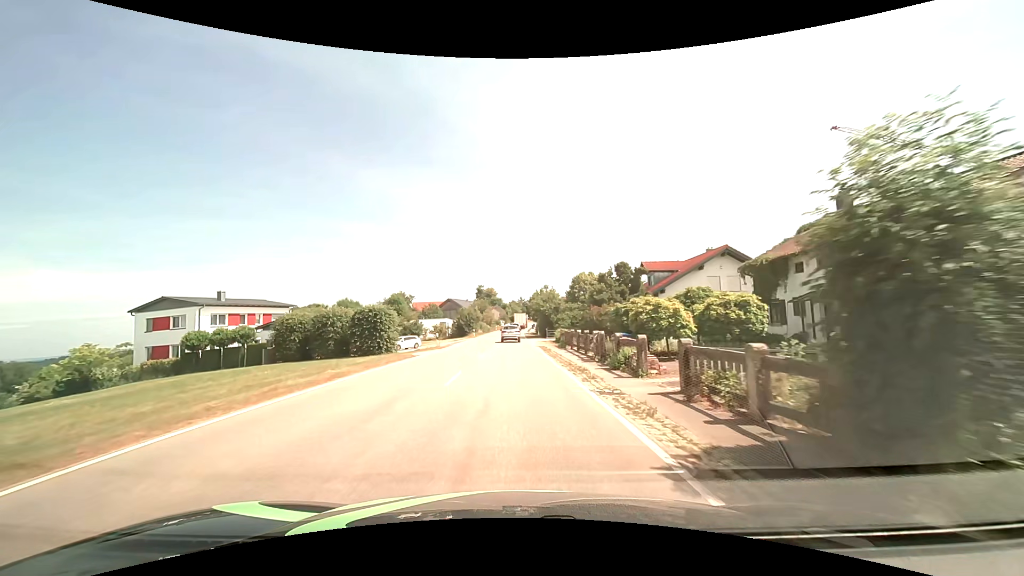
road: tertiary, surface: asphalt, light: Day
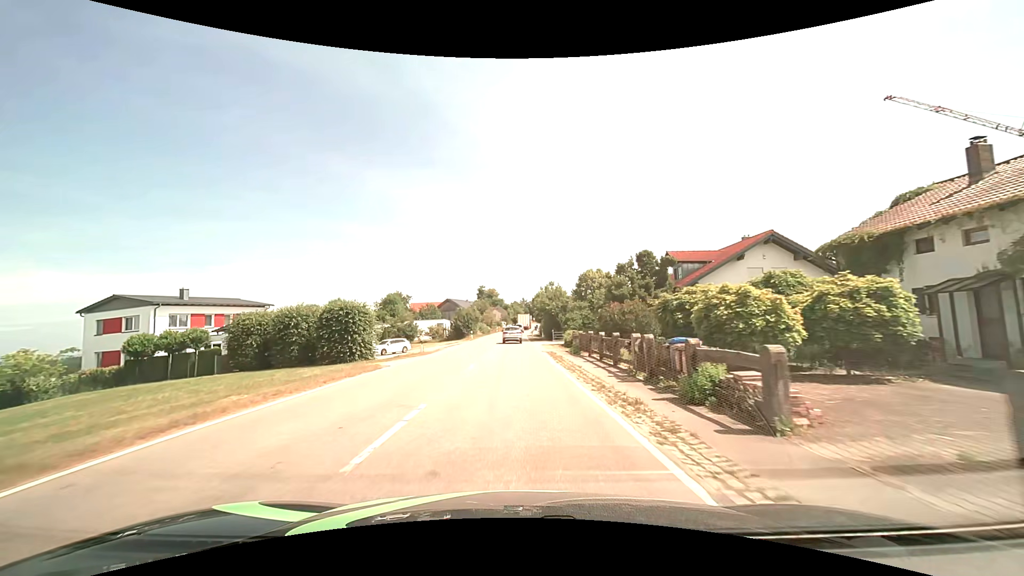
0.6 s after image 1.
(0.0, +6.8) m; 0°
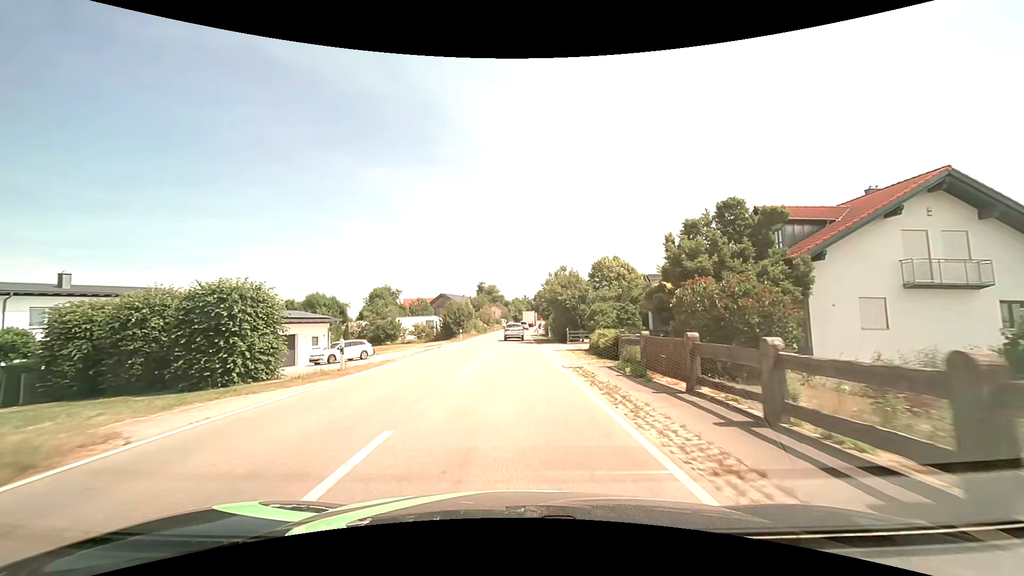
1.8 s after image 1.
(0.0, +13.6) m; 0°
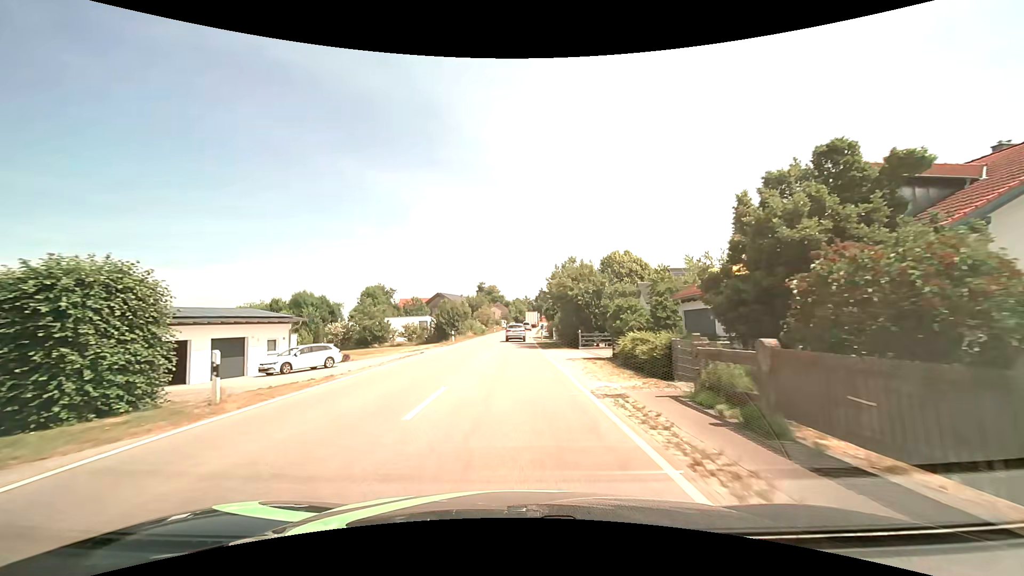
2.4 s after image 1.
(0.0, +6.8) m; 0°
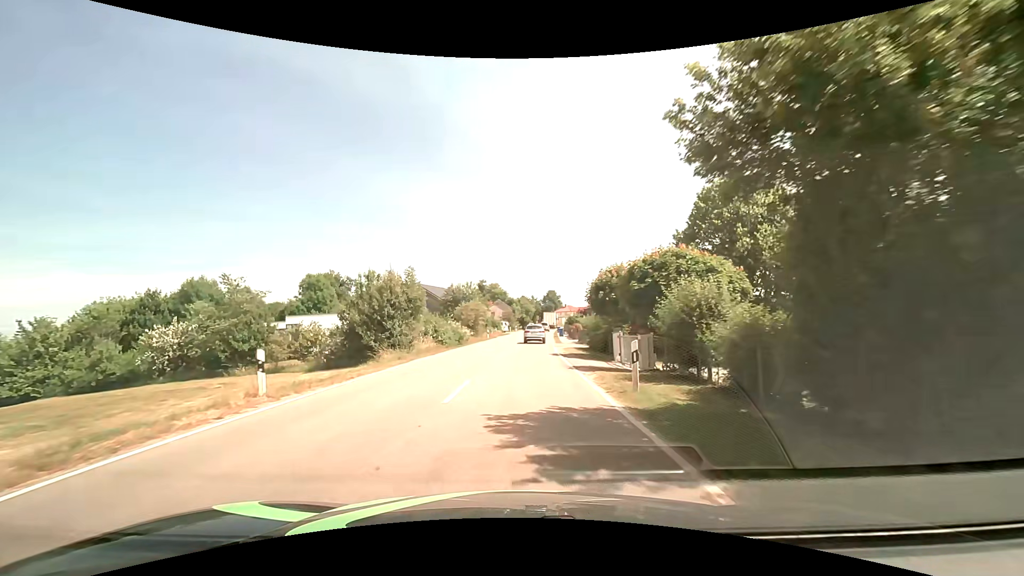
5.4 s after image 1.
(-0.3, +33.6) m; -1°
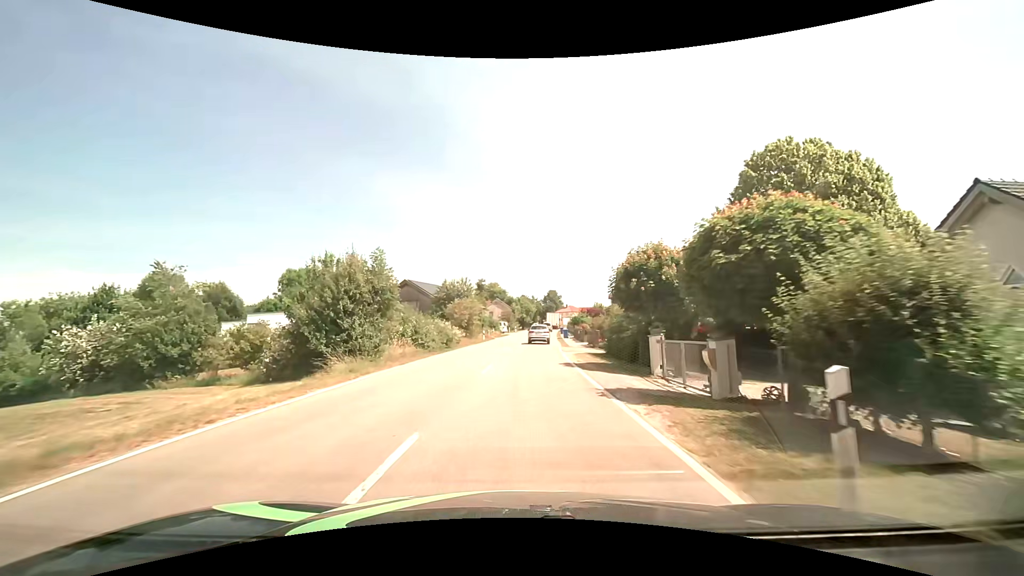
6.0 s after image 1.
(0.0, +6.6) m; 0°
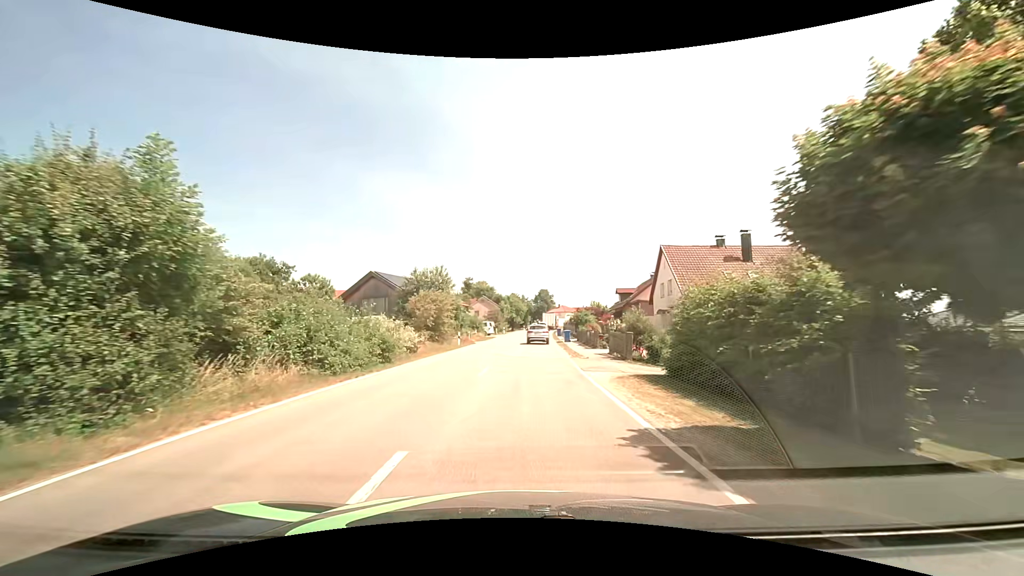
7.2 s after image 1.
(+0.1, +13.1) m; +1°
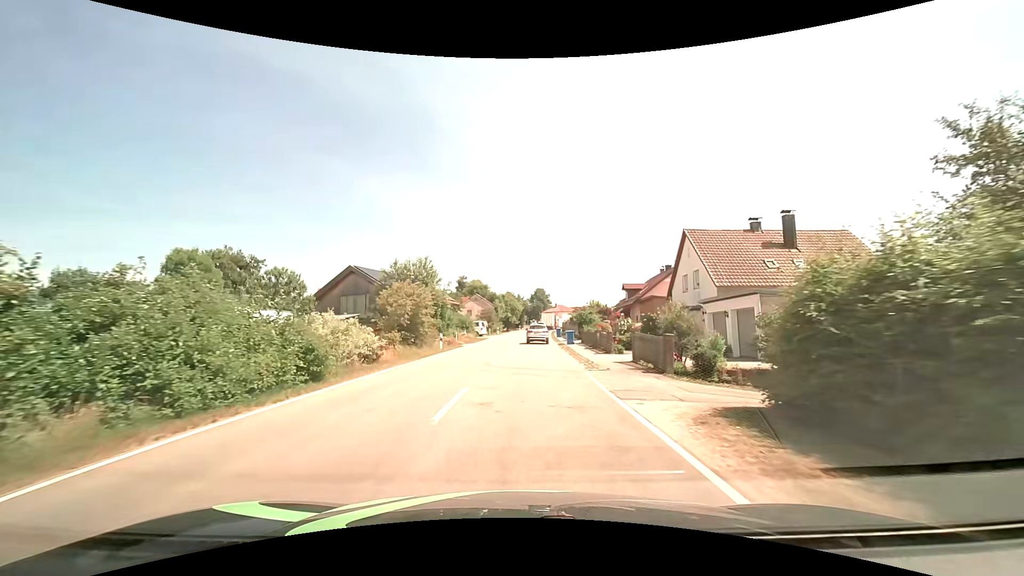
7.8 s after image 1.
(0.0, +6.5) m; 0°
(0, +10) (0, +20) (+1, +30) (+1, +40) (+2, +50) (+2, +60) (+3, +70) (+4, +80) (+5, +90) (+5, +100) m
